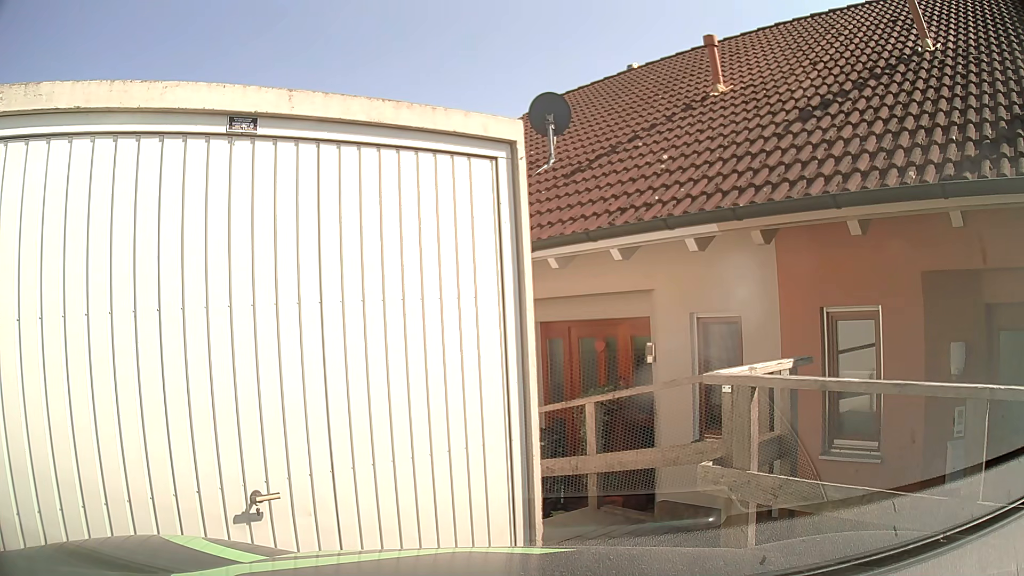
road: residential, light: Day
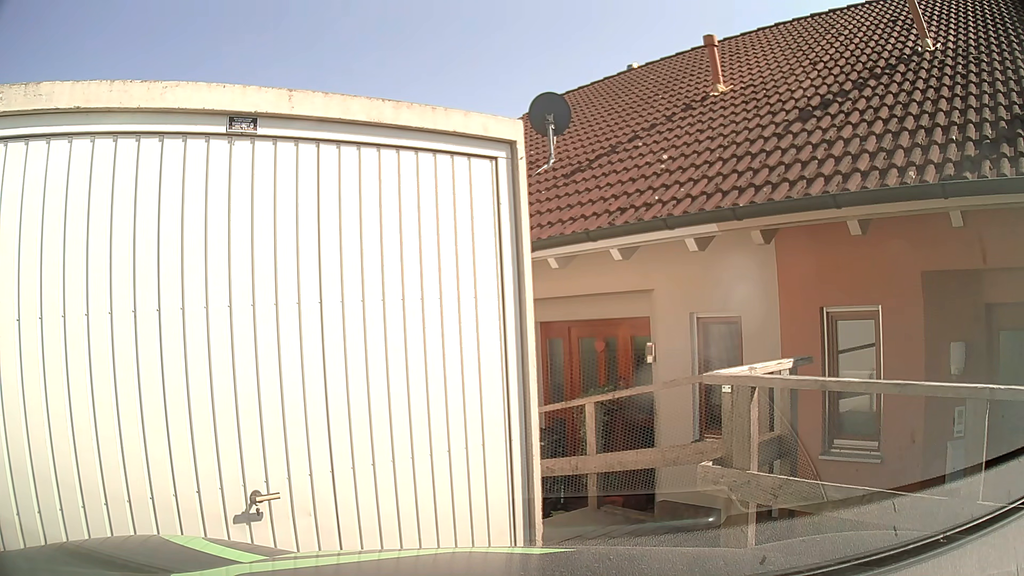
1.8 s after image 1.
(0.0, 0.0) m; 0°
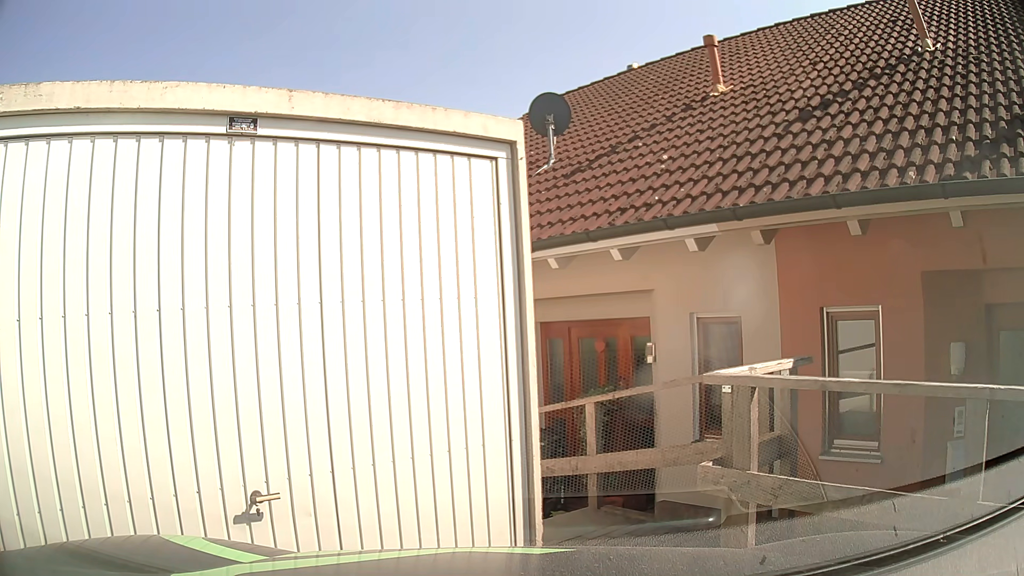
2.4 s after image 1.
(0.0, 0.0) m; 0°
